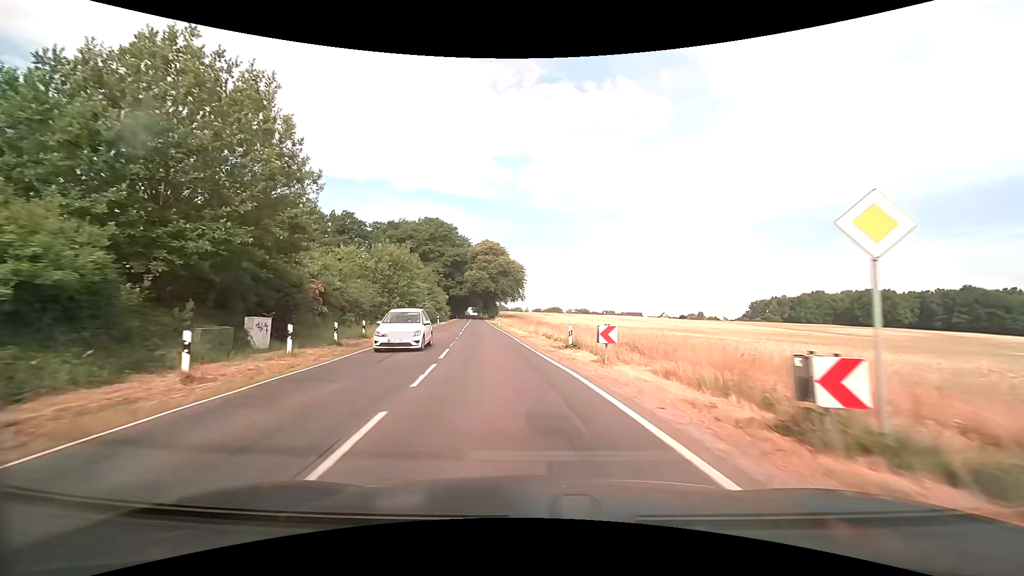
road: secondary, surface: asphalt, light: Day
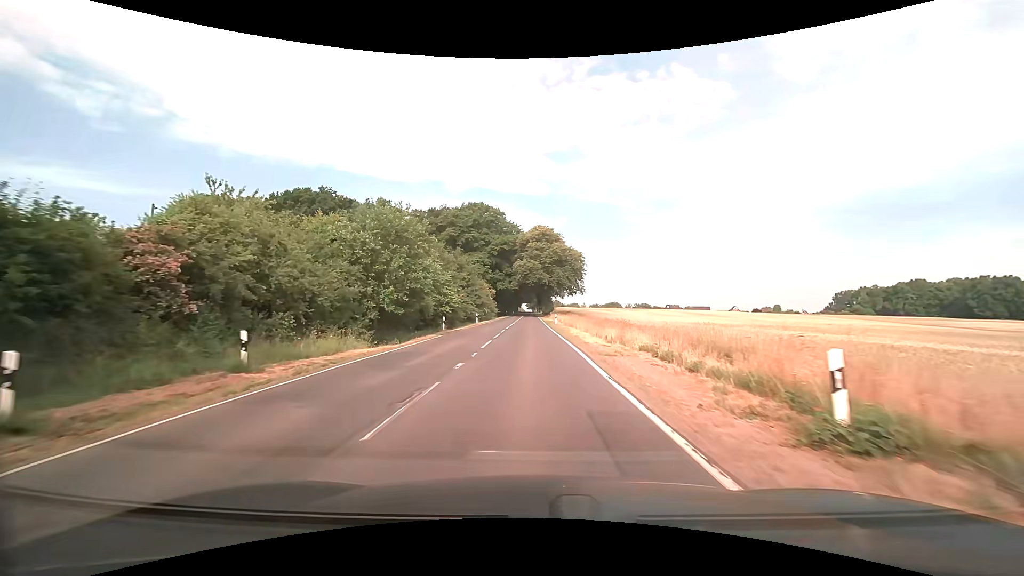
(-1.0, +15.8) m; -6°
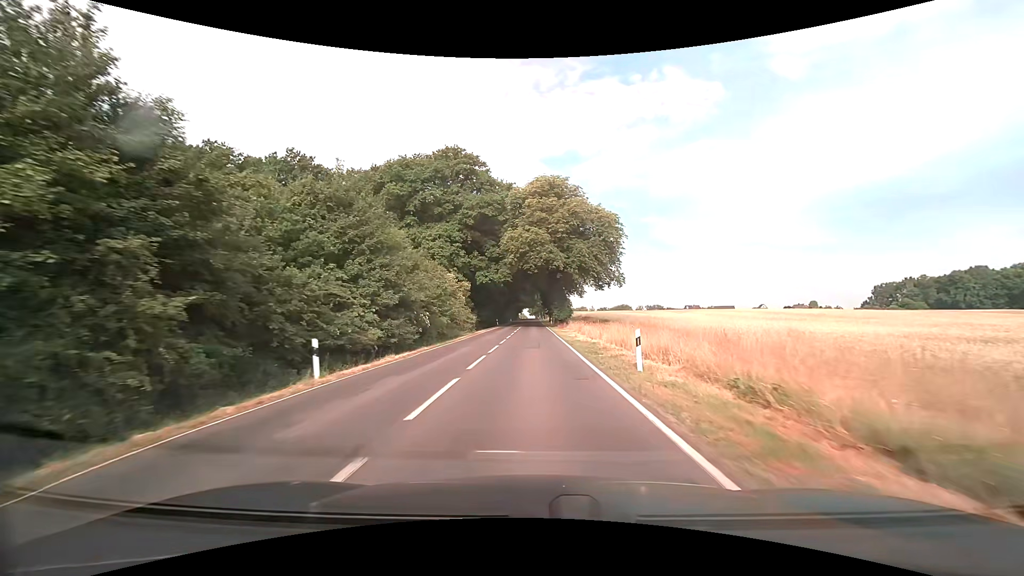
(-0.6, +41.4) m; -1°
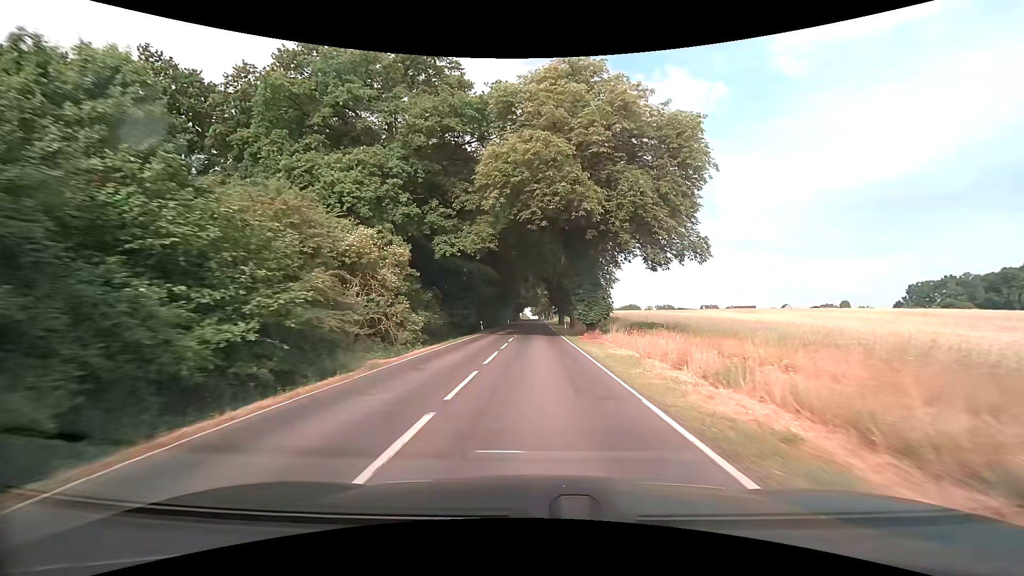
(-0.1, +27.8) m; 0°
(0, +10) (0, +20) (0, +30) (0, +40) (0, +50) (0, +60) (0, +70) (0, +80) (+1, +90) (+1, +100) m
